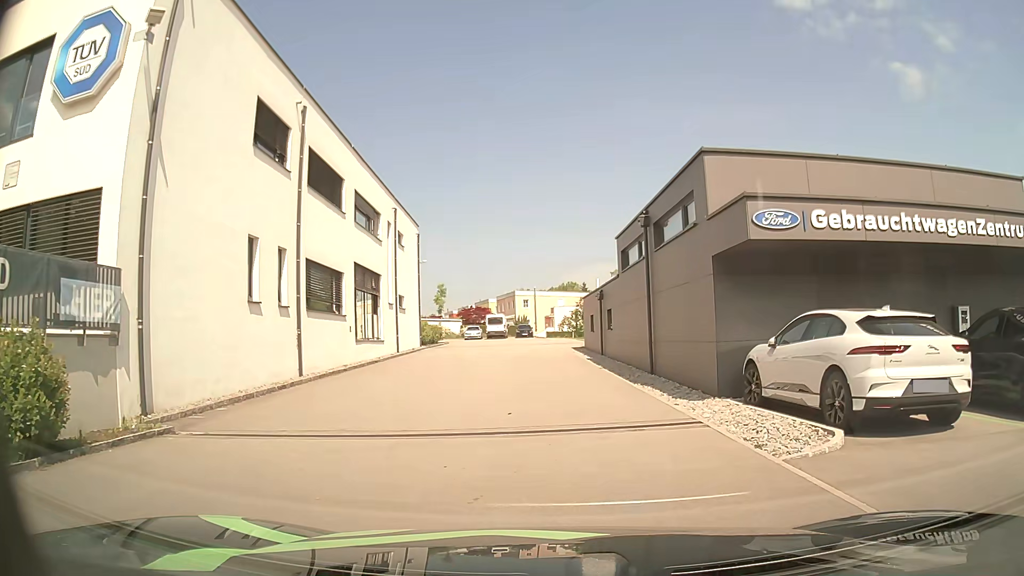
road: residential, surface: asphalt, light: Day
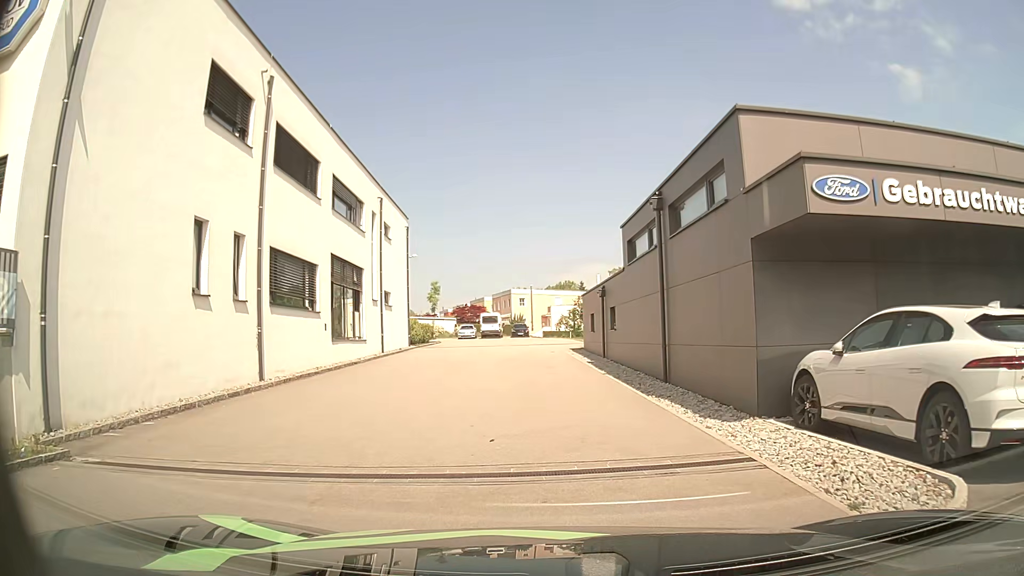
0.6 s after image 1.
(0.0, +2.6) m; 0°
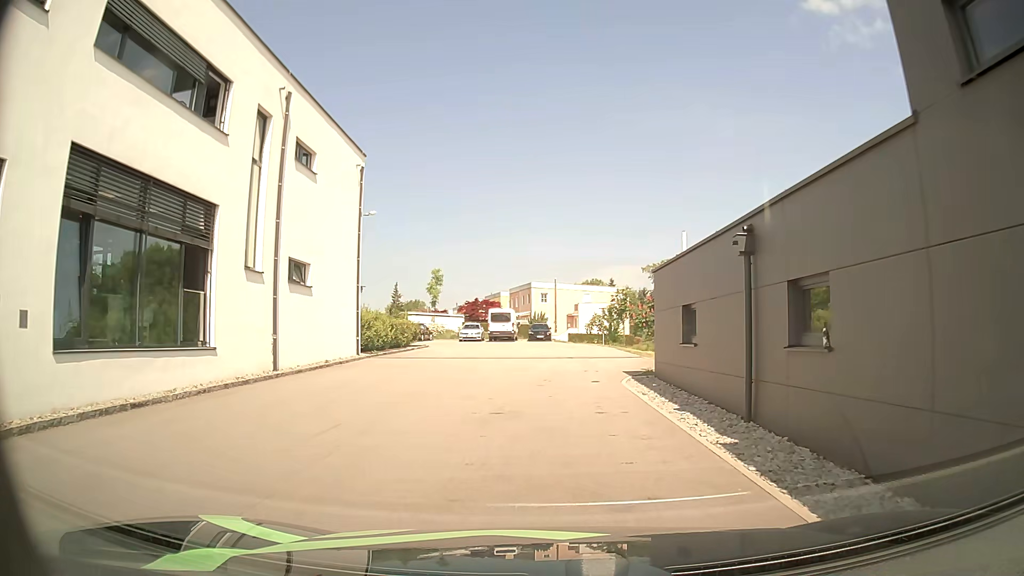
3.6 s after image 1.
(-0.3, +15.7) m; -2°
(0, +10) (0, +20) (+1, +30) (+1, +40) (-3, +49) (-13, +52) (-21, +47) (-25, +38) (-28, +28) (-30, +19) m
